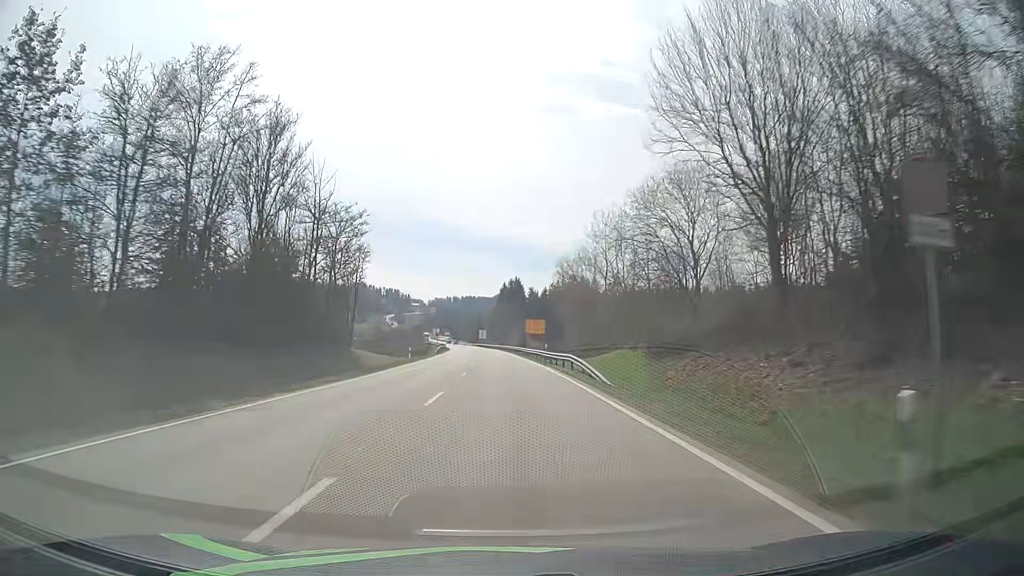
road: primary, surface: asphalt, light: Day
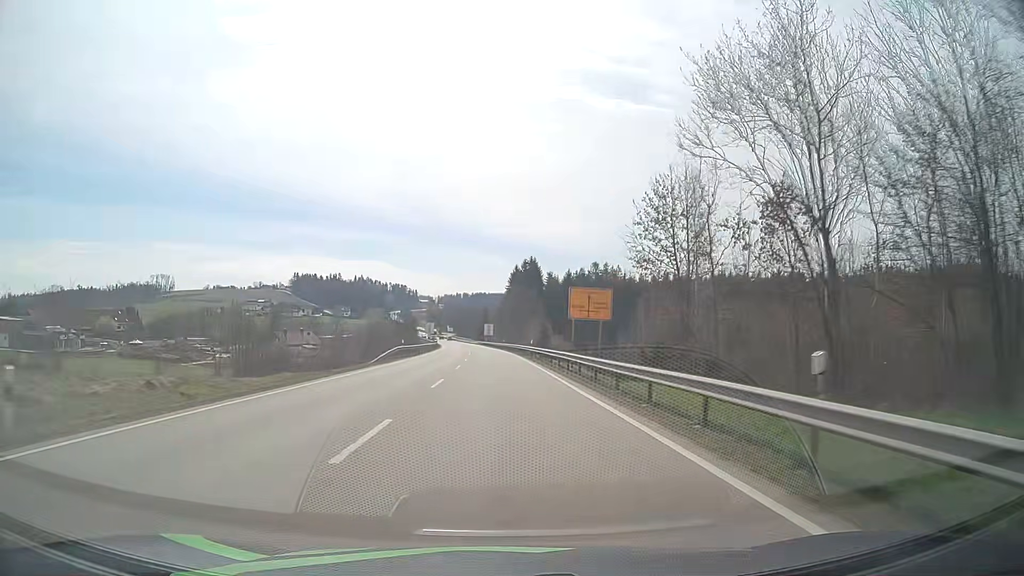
(-0.4, +43.1) m; -1°
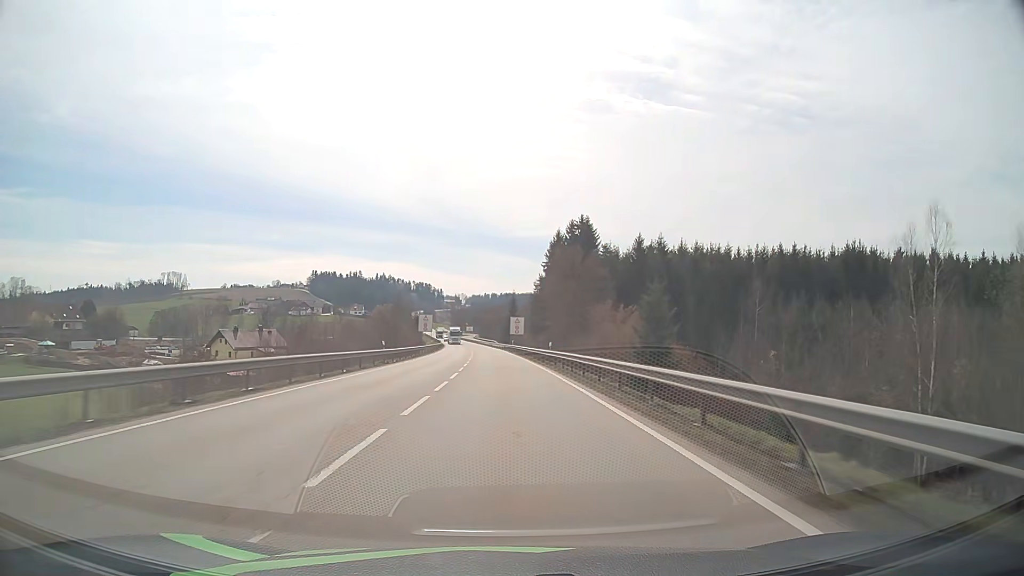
(-1.3, +55.7) m; -2°
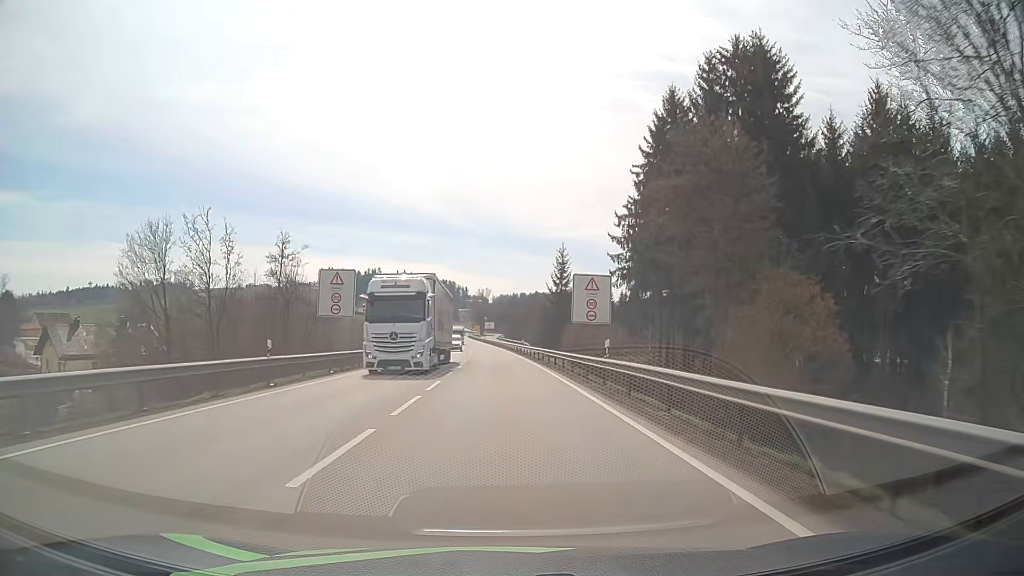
(-1.3, +65.9) m; -2°
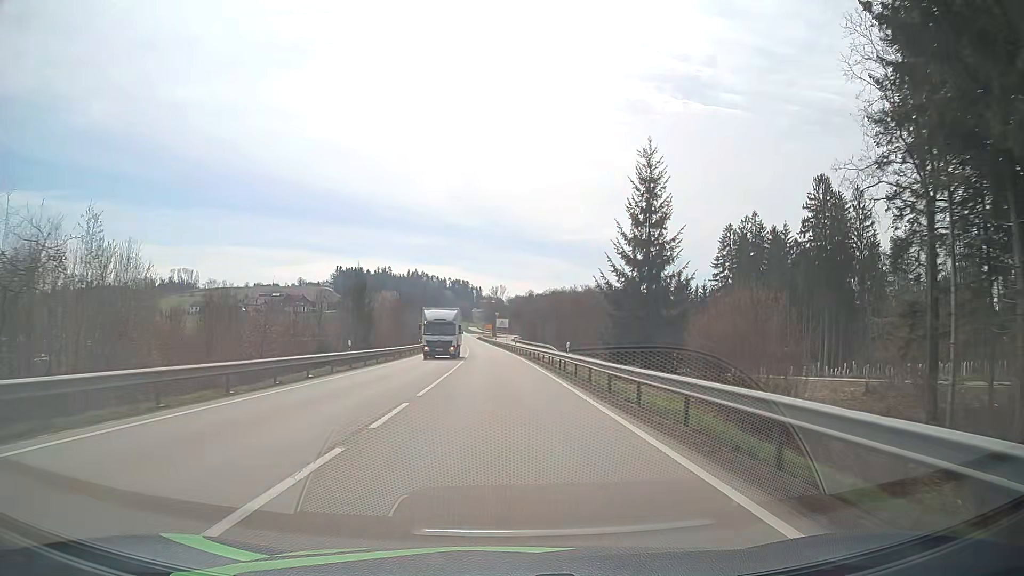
(-0.4, +37.8) m; -1°
(0, +10) (0, +20) (0, +30) (-1, +40) (-1, +50) (-1, +60) (-2, +70) (-2, +80) (-3, +90) (-4, +100) m
